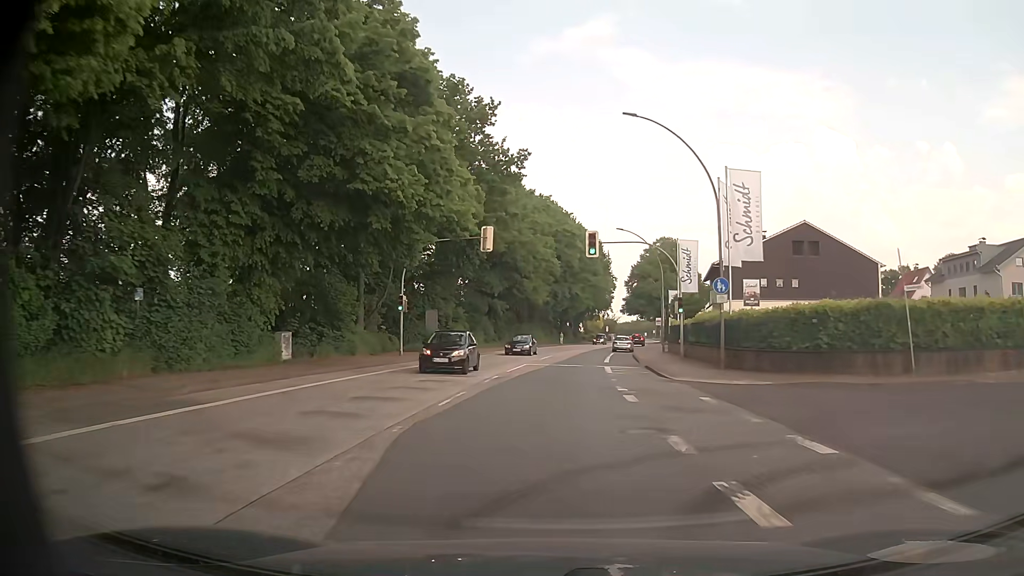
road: primary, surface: asphalt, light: Day
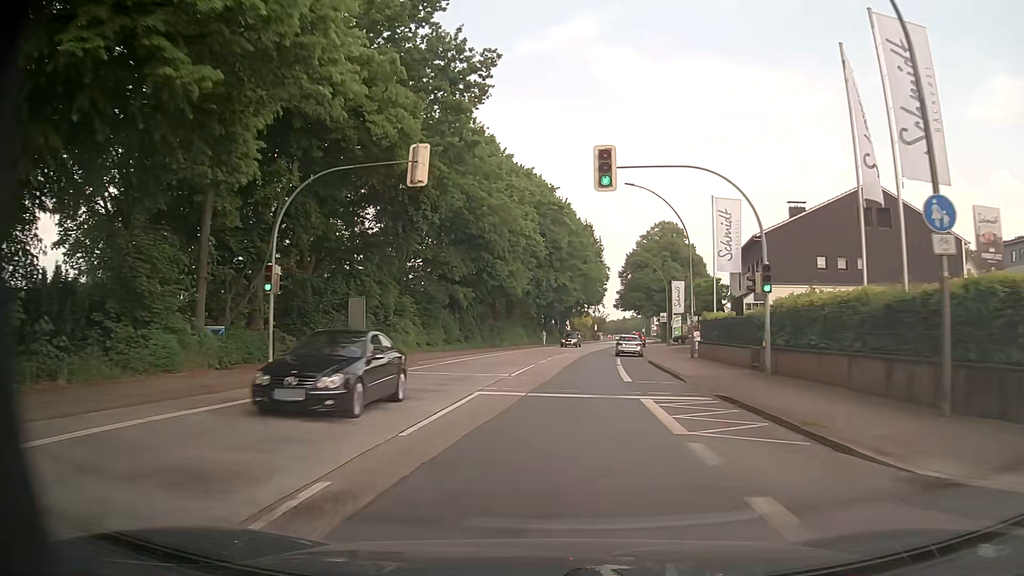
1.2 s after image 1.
(+0.3, +15.9) m; +2°
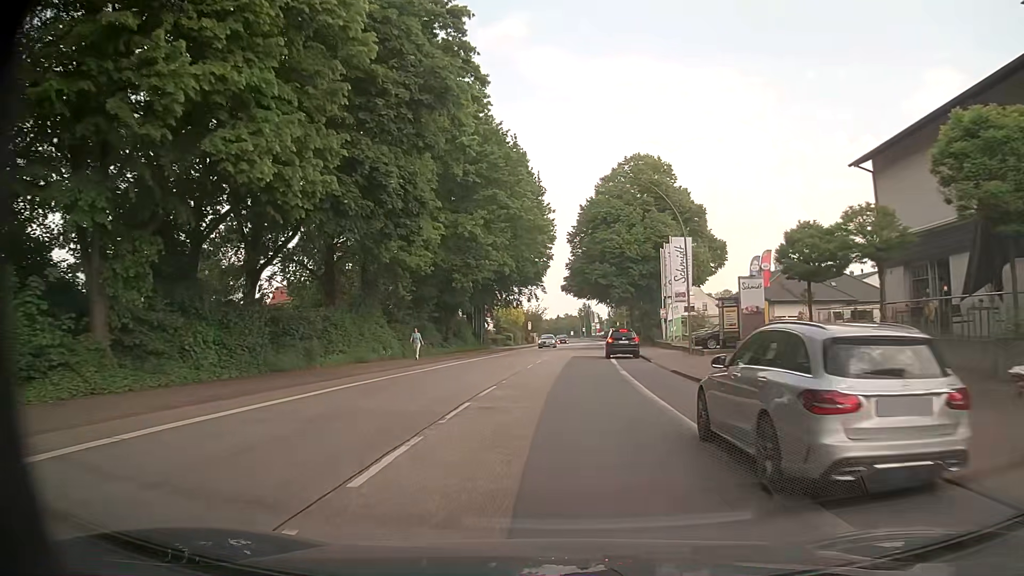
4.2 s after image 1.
(+1.9, +39.7) m; +6°
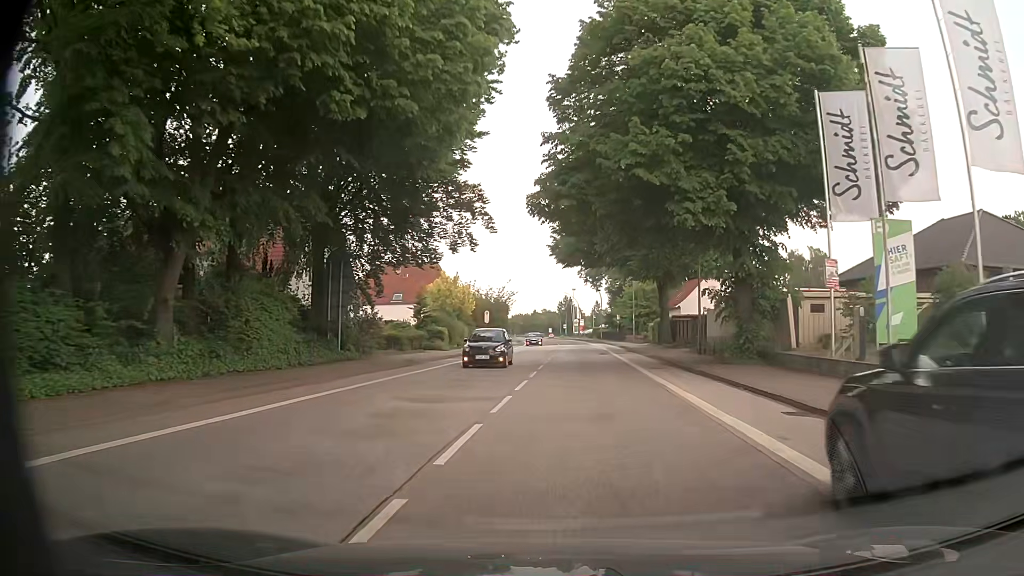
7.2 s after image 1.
(+1.2, +39.4) m; +2°
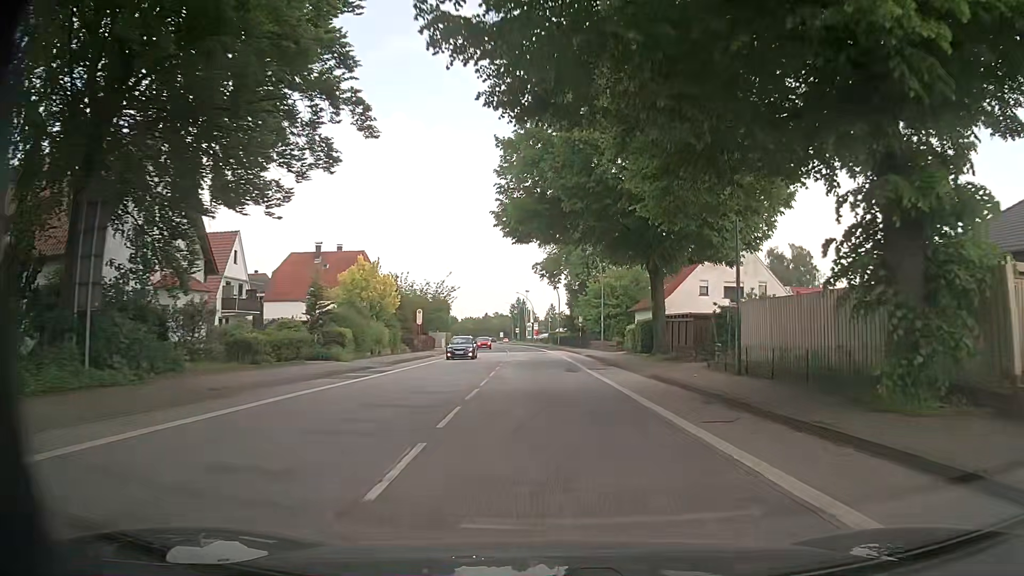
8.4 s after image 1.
(+0.5, +14.9) m; +4°
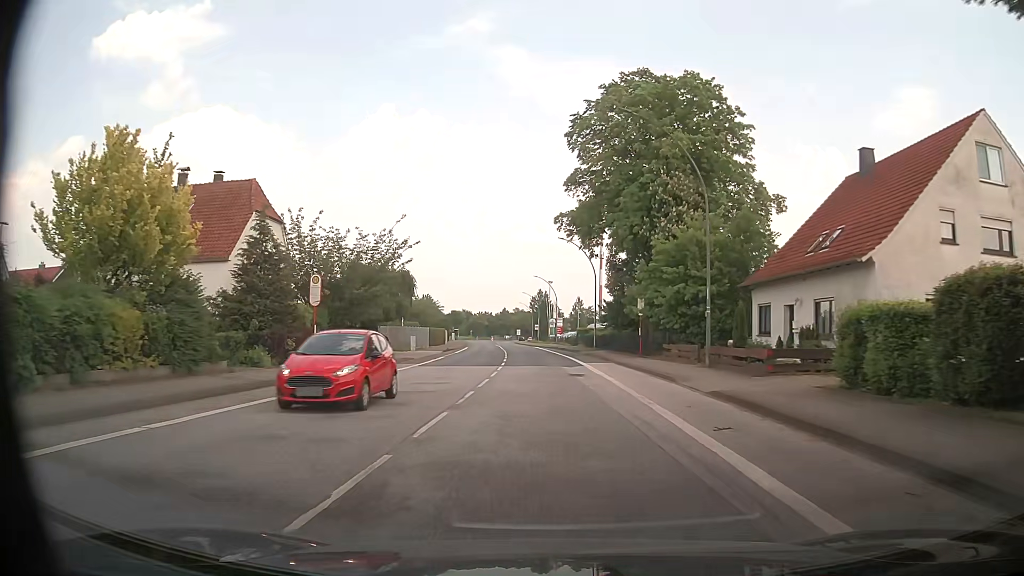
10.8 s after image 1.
(-0.4, +32.8) m; -3°
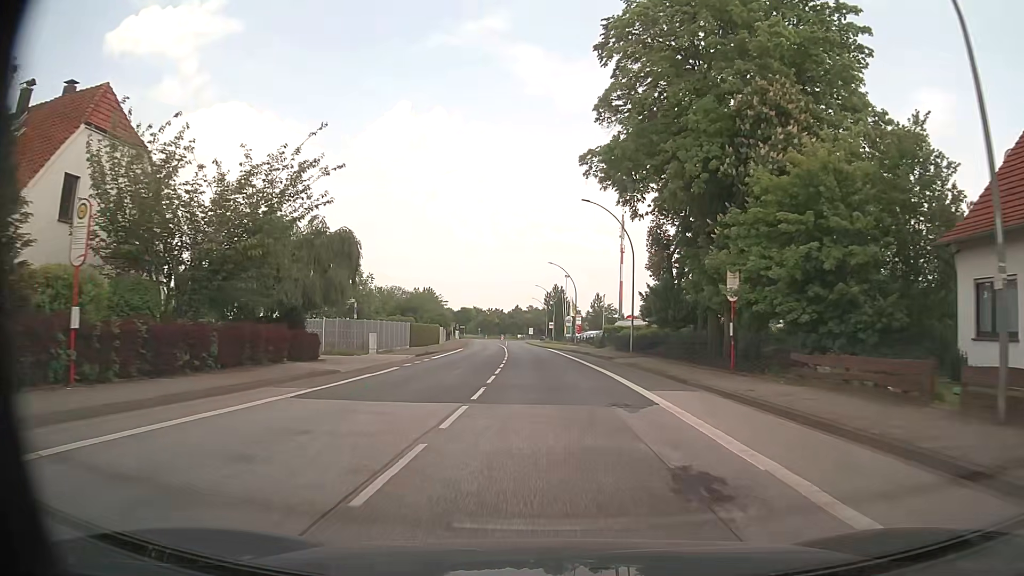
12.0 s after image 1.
(0.0, +17.2) m; -1°
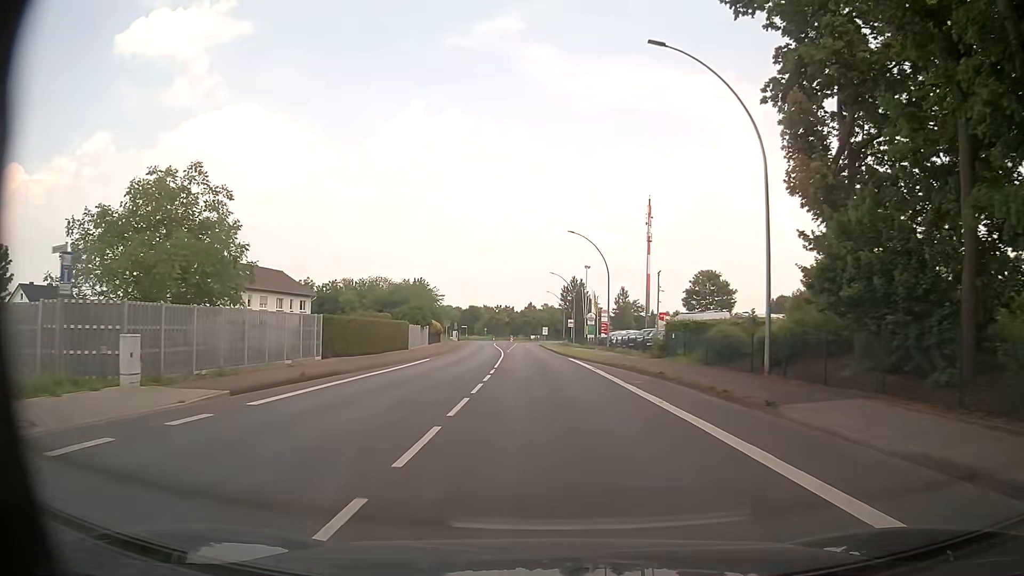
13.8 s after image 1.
(-0.4, +25.2) m; -1°
(0, +10) (0, +20) (0, +30) (-1, +40) (-1, +50) (-2, +60) (-2, +70) (-2, +80) (-3, +90) (-3, +100) m
